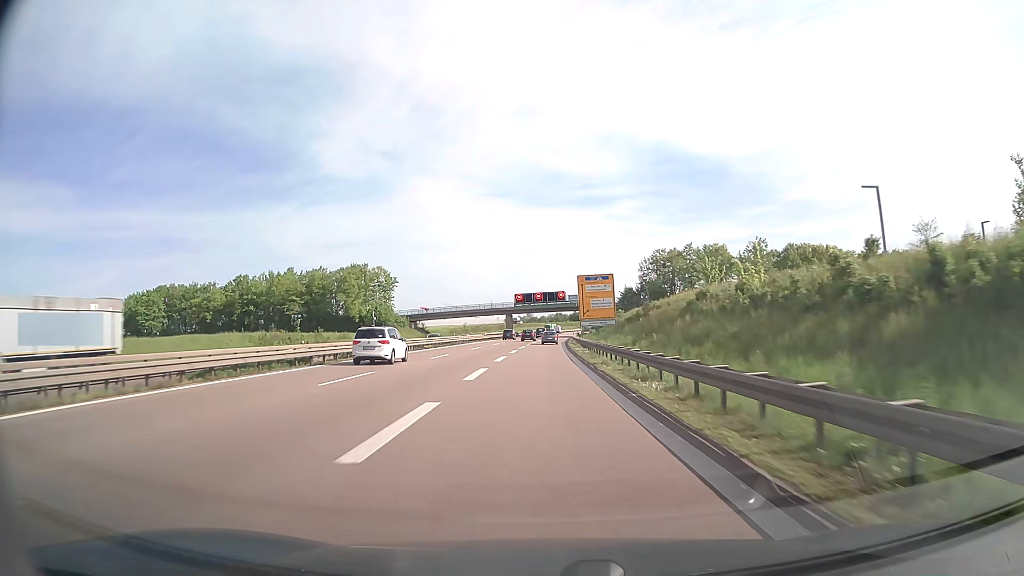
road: trunk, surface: asphalt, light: Day
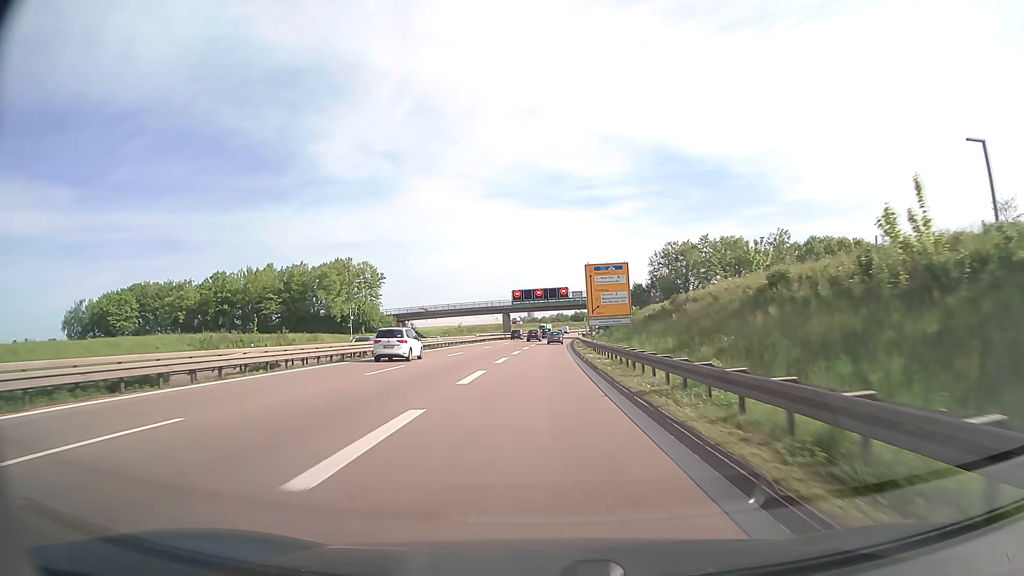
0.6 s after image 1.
(0.0, +13.3) m; 0°
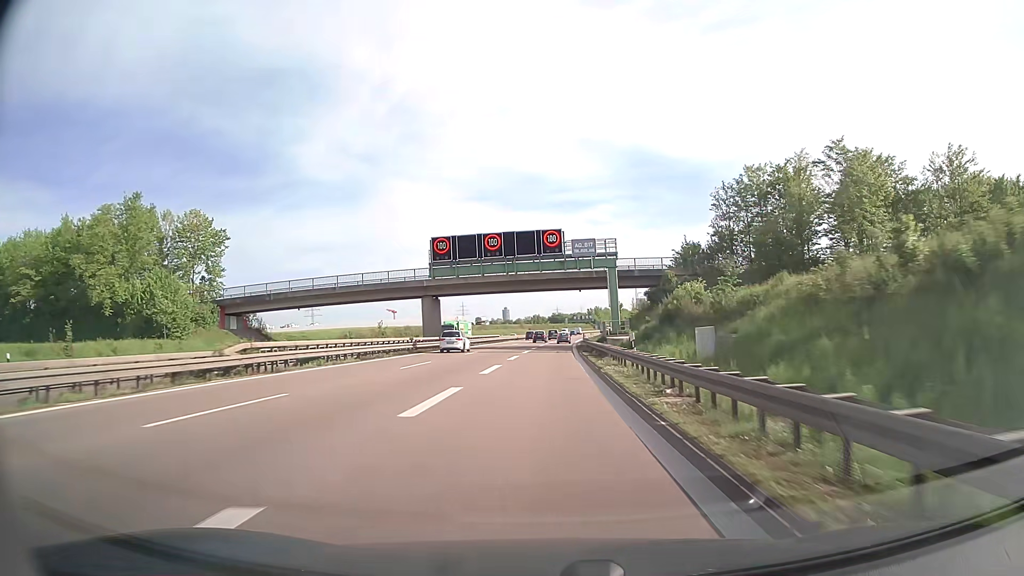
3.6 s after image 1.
(+1.0, +66.9) m; +2°
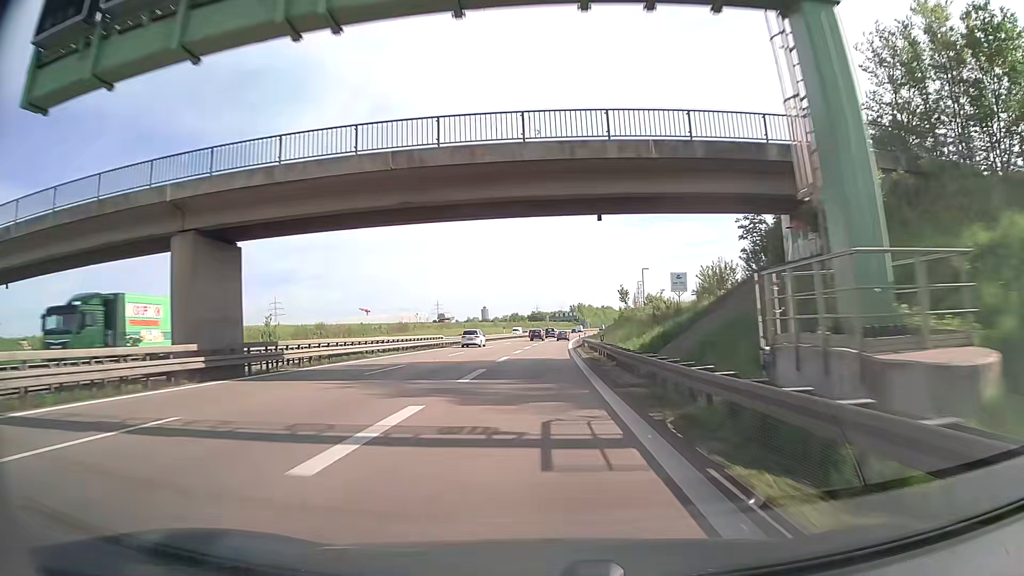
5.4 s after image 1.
(+0.6, +40.8) m; +2°
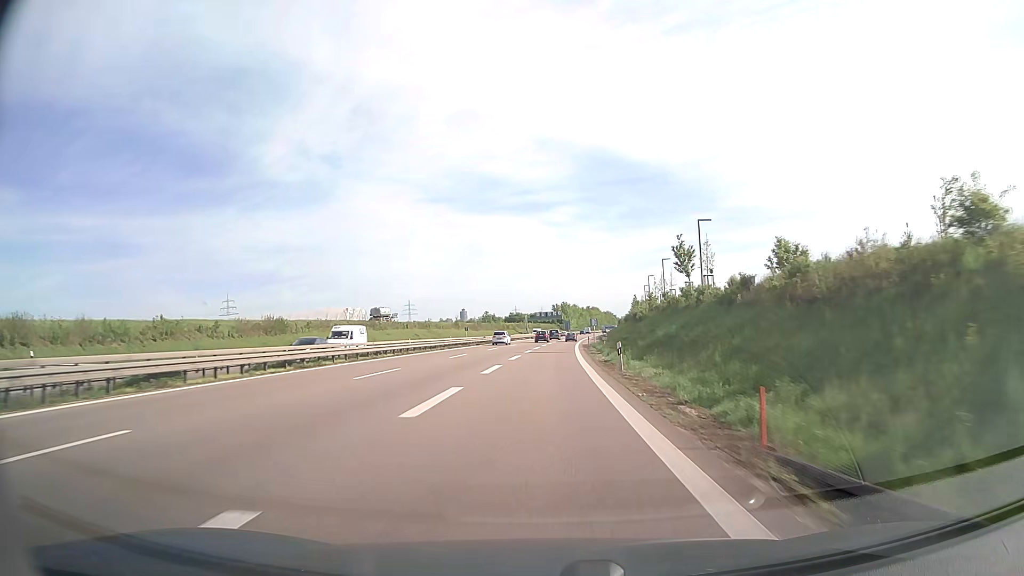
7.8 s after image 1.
(+0.7, +55.6) m; +2°
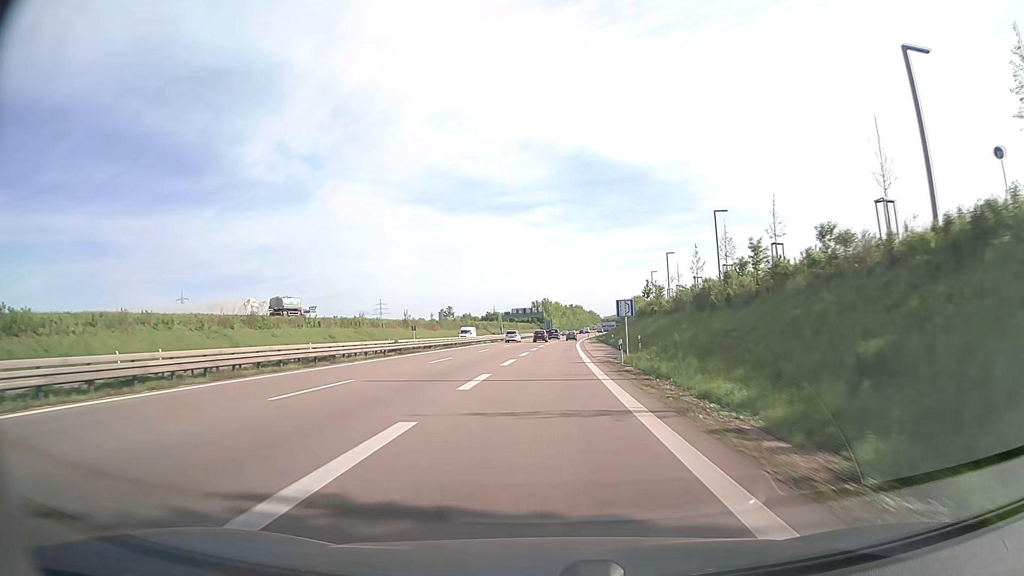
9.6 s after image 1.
(+0.7, +42.9) m; +2°
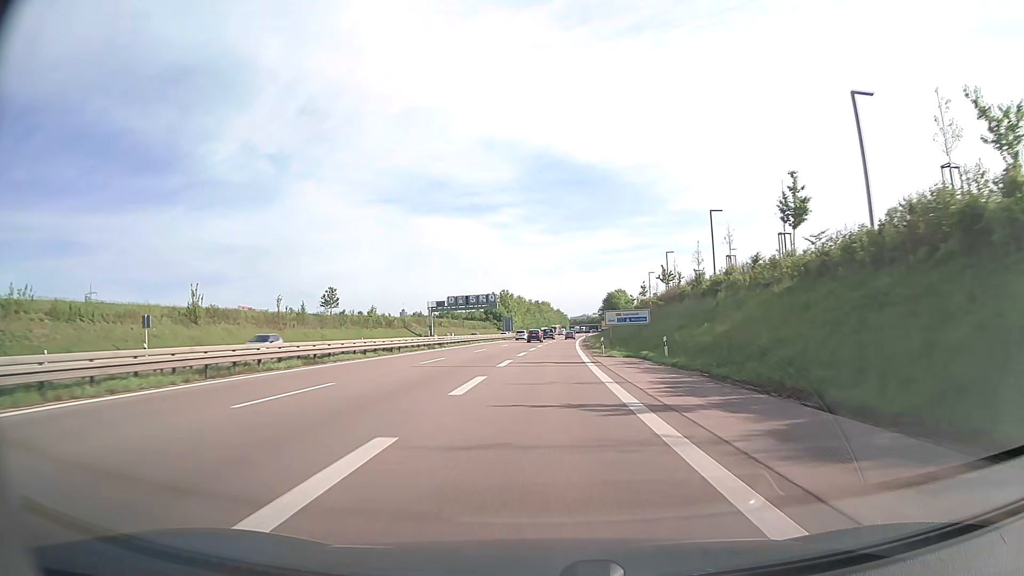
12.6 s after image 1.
(+2.0, +73.8) m; +3°
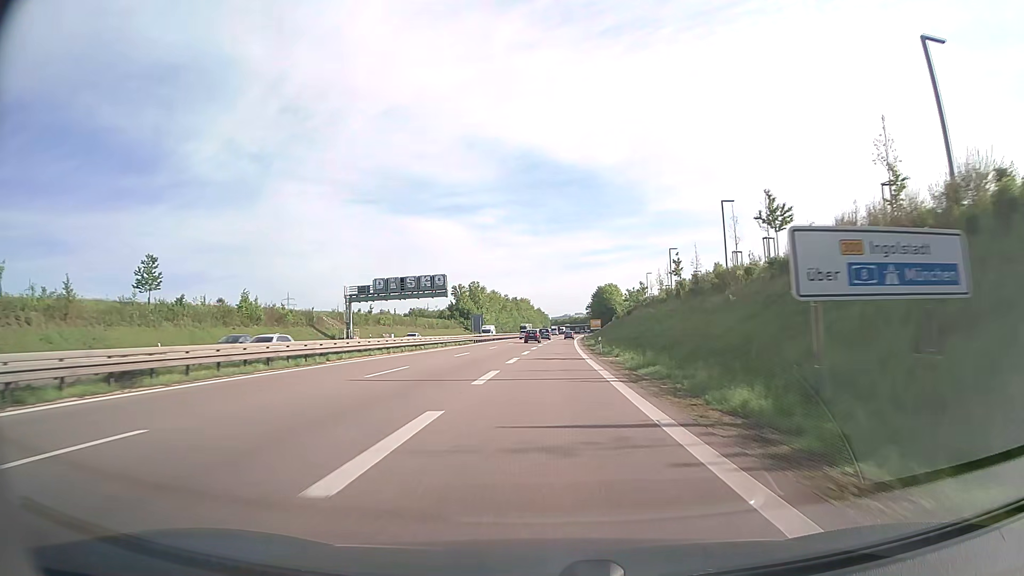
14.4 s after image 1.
(+0.6, +45.2) m; +2°
(0, +10) (0, +20) (0, +30) (+1, +40) (+1, +50) (+1, +60) (+2, +70) (+2, +80) (+3, +90) (+3, +100) m
